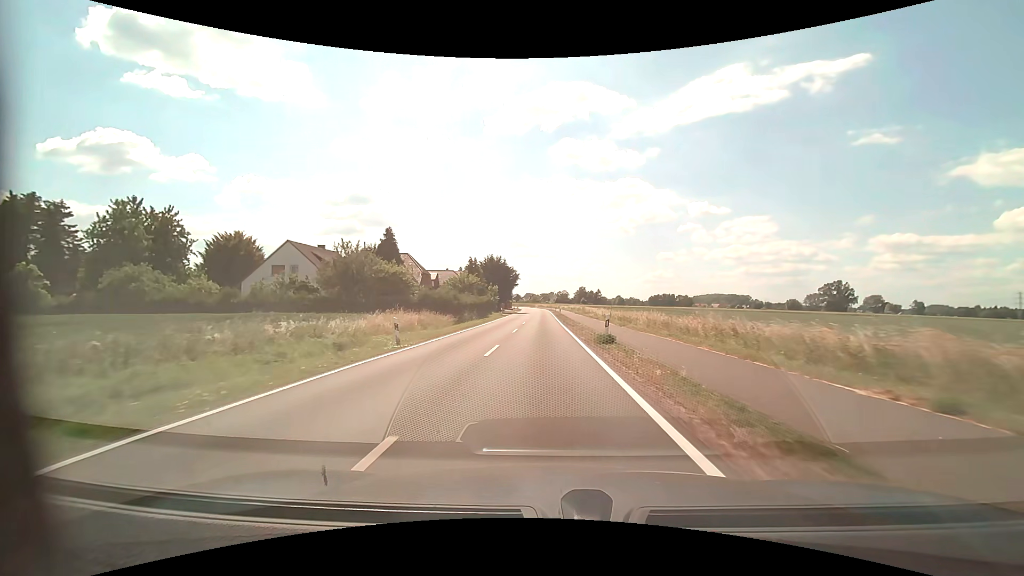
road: tertiary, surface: asphalt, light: Day
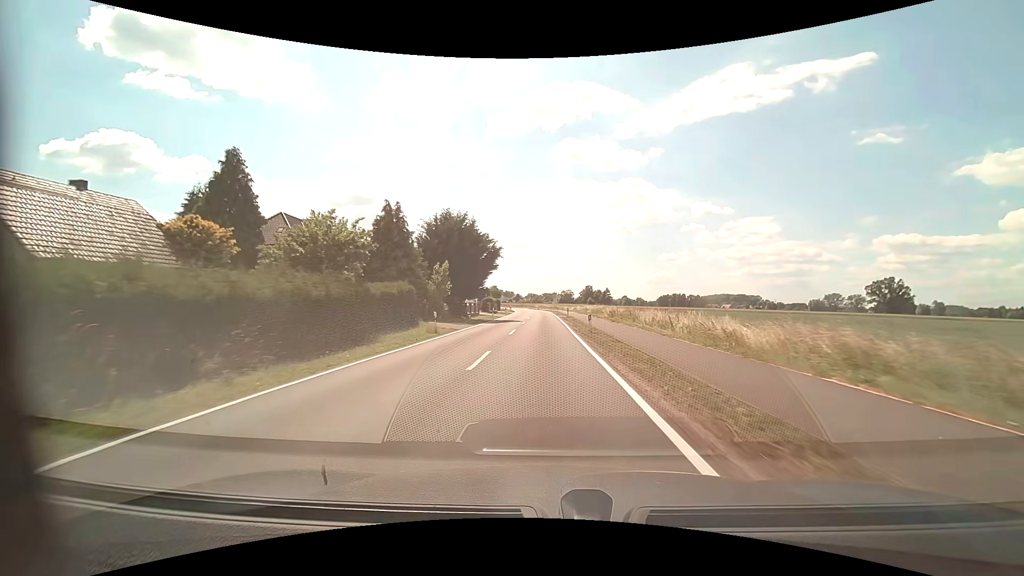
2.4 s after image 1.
(0.0, +39.2) m; 0°
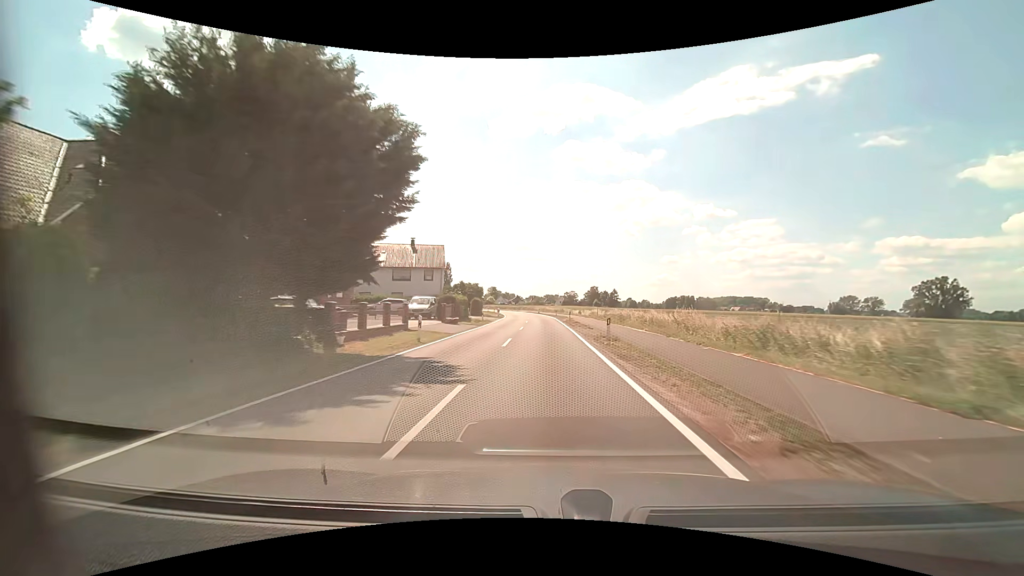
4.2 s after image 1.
(-0.1, +29.7) m; 0°
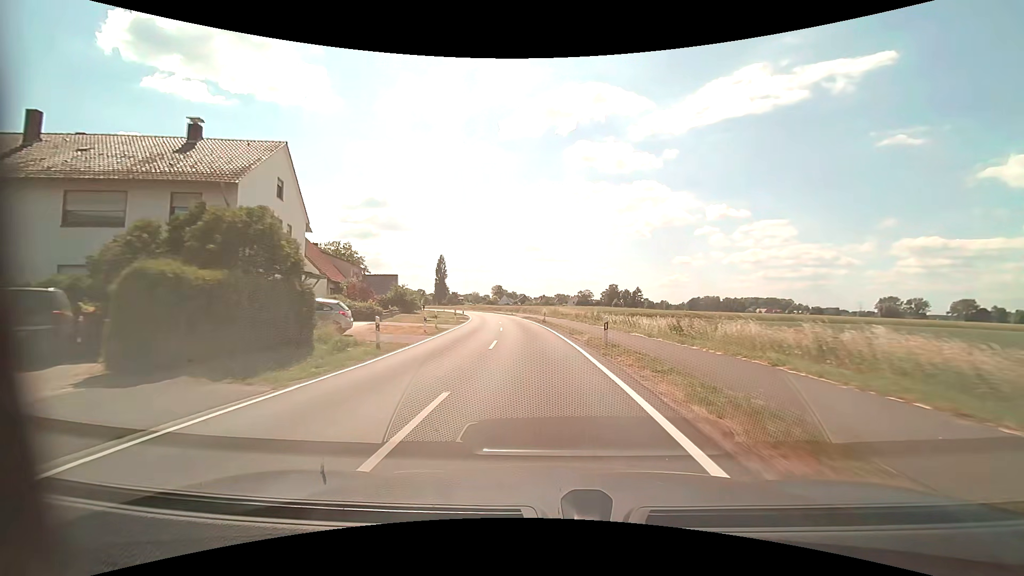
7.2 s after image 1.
(-0.1, +48.7) m; -1°
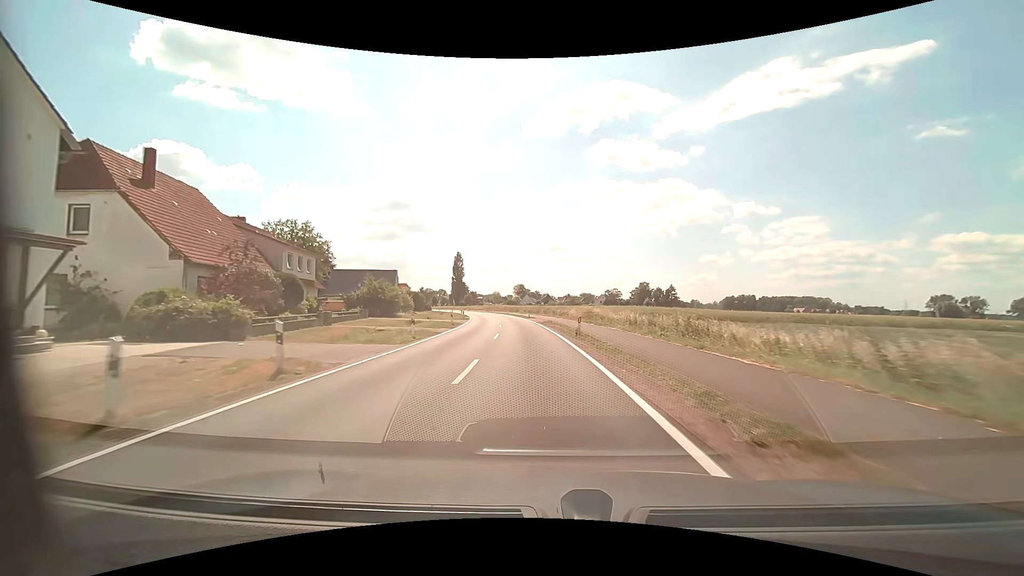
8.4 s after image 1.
(-0.4, +19.5) m; -3°
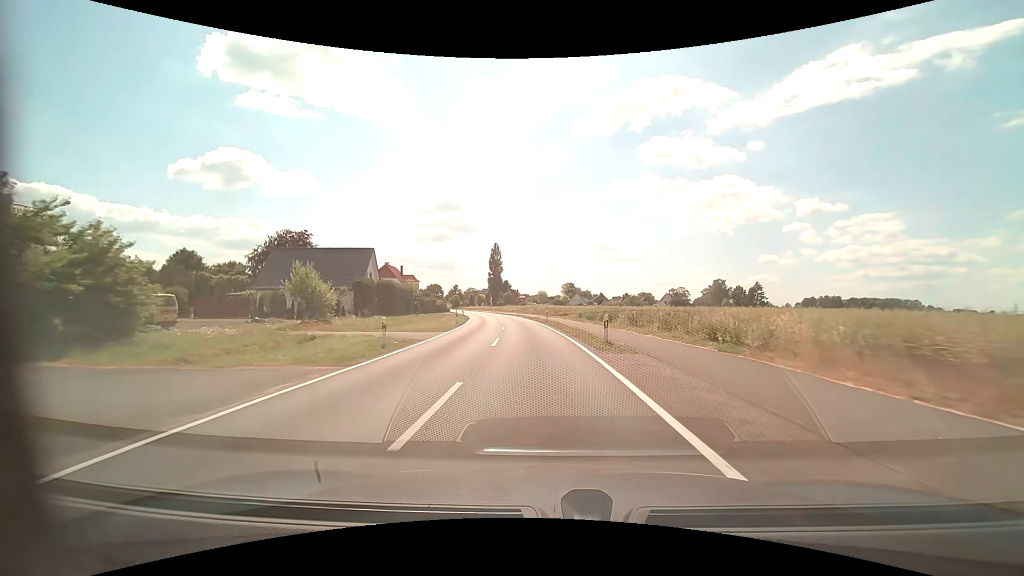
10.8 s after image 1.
(-2.1, +40.1) m; -6°
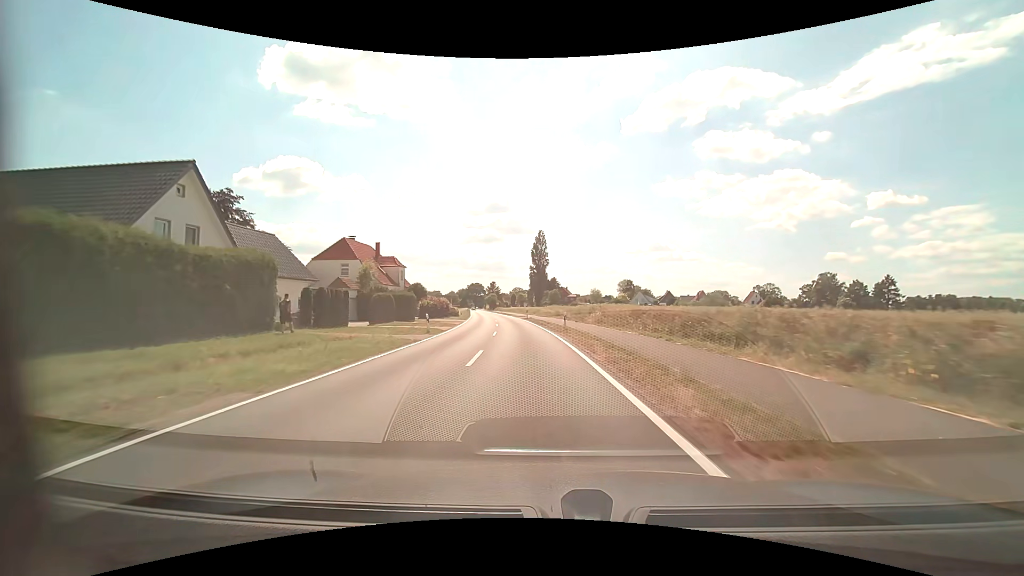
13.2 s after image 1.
(-1.9, +41.5) m; -6°
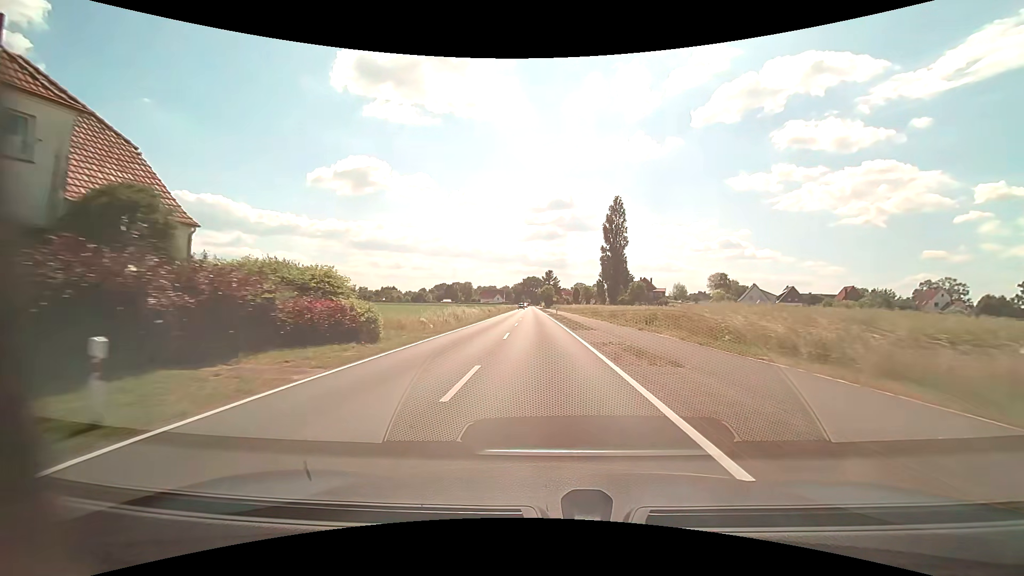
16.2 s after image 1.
(-3.9, +53.0) m; -7°
(0, +10) (0, +20) (0, +30) (0, +40) (-1, +50) (-1, +60) (-1, +70) (-1, +80) (-2, +90) (-2, +100) m
